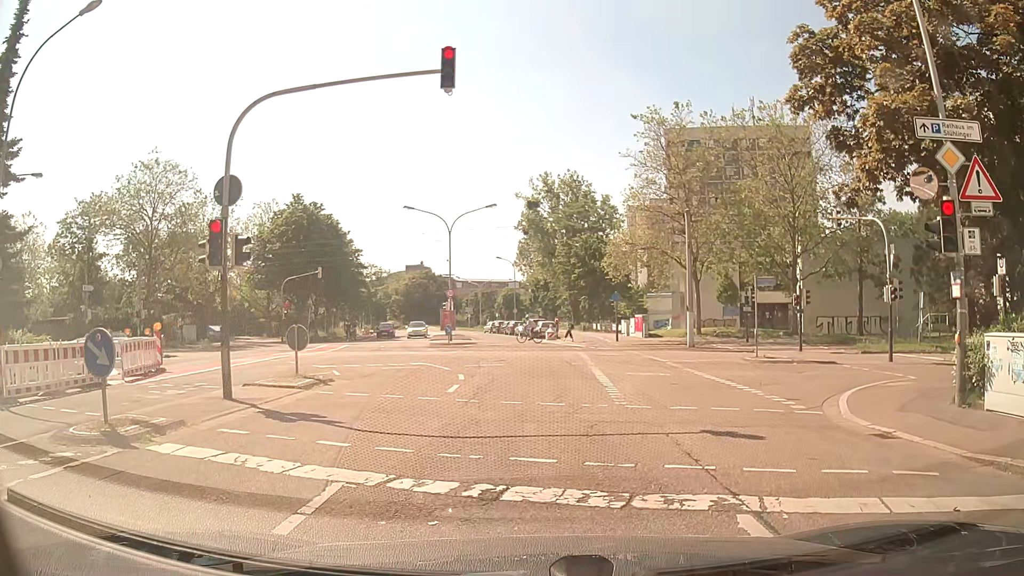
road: residential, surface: asphalt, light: Day
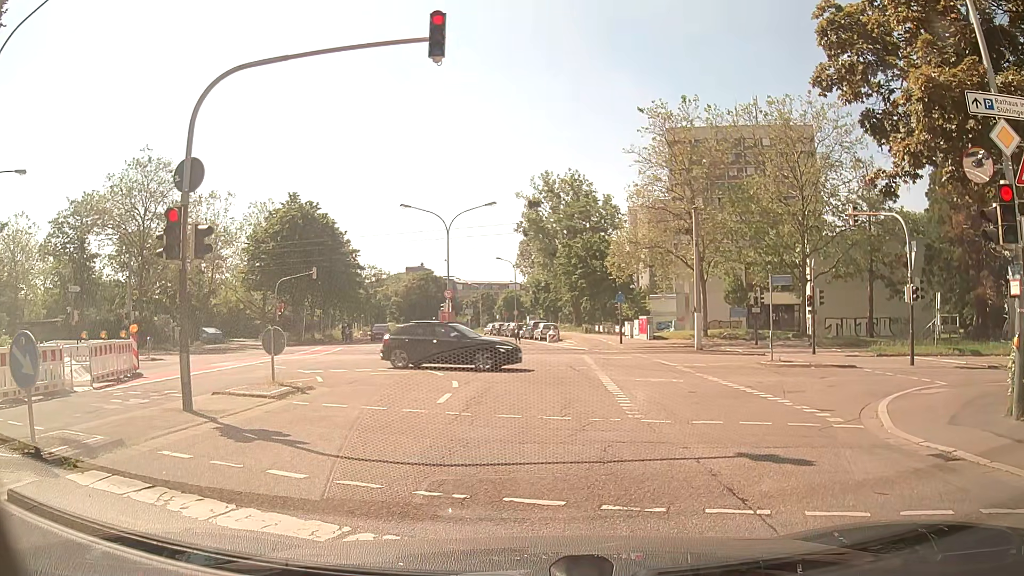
(0.0, +1.5) m; 0°
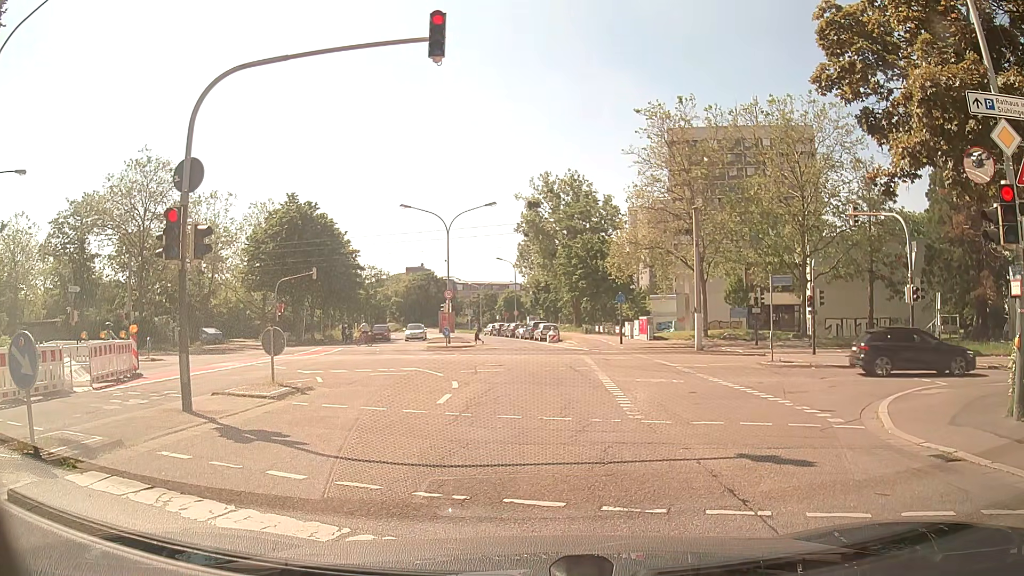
(0.0, +0.1) m; 0°
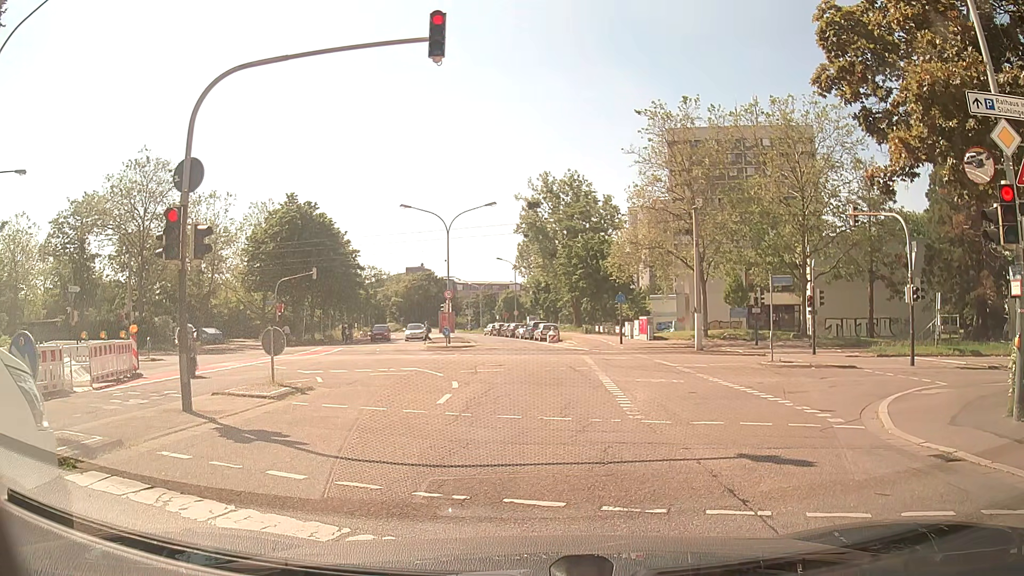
(0.0, 0.0) m; 0°
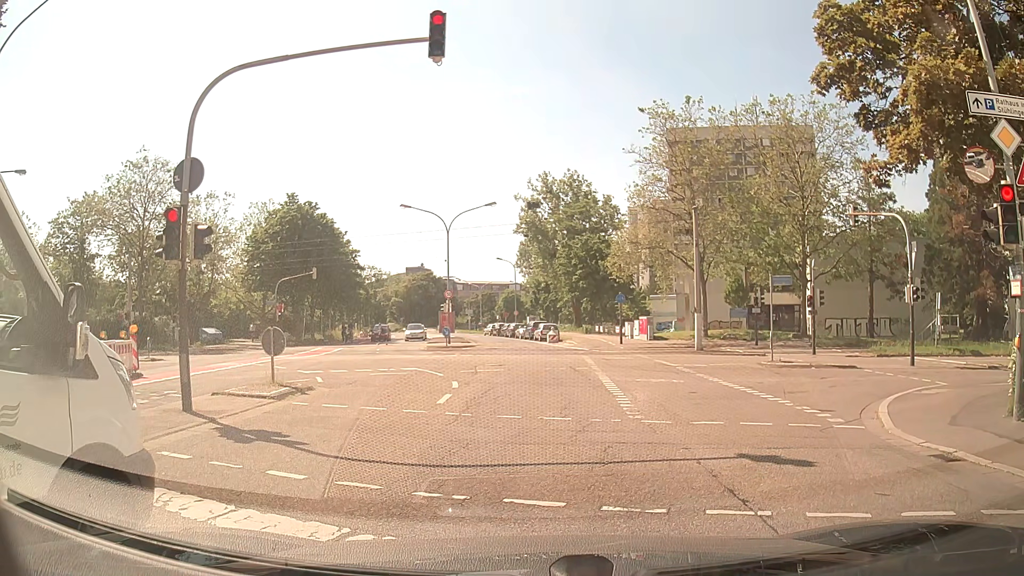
(0.0, 0.0) m; 0°
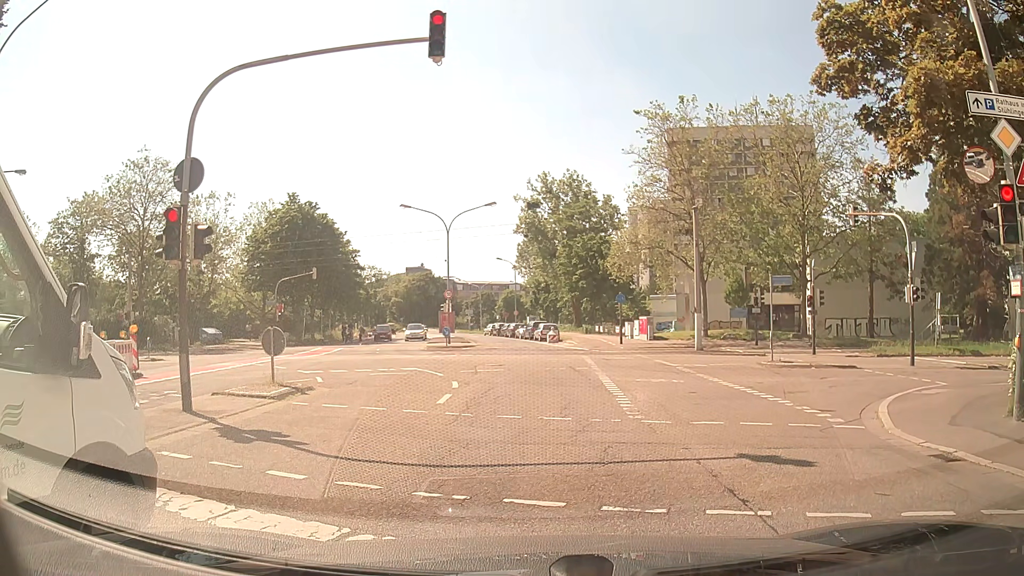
(0.0, 0.0) m; 0°
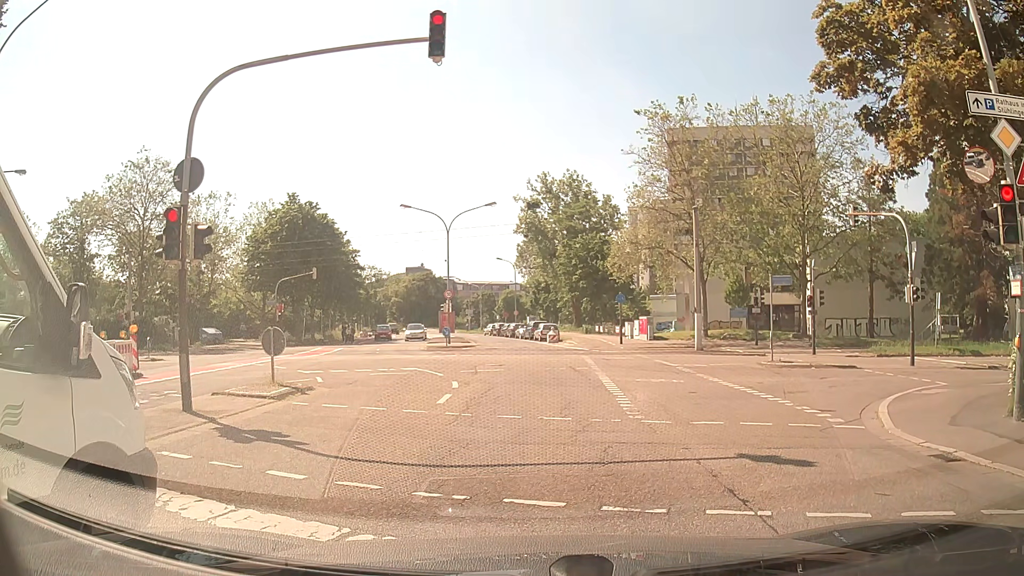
(0.0, 0.0) m; 0°
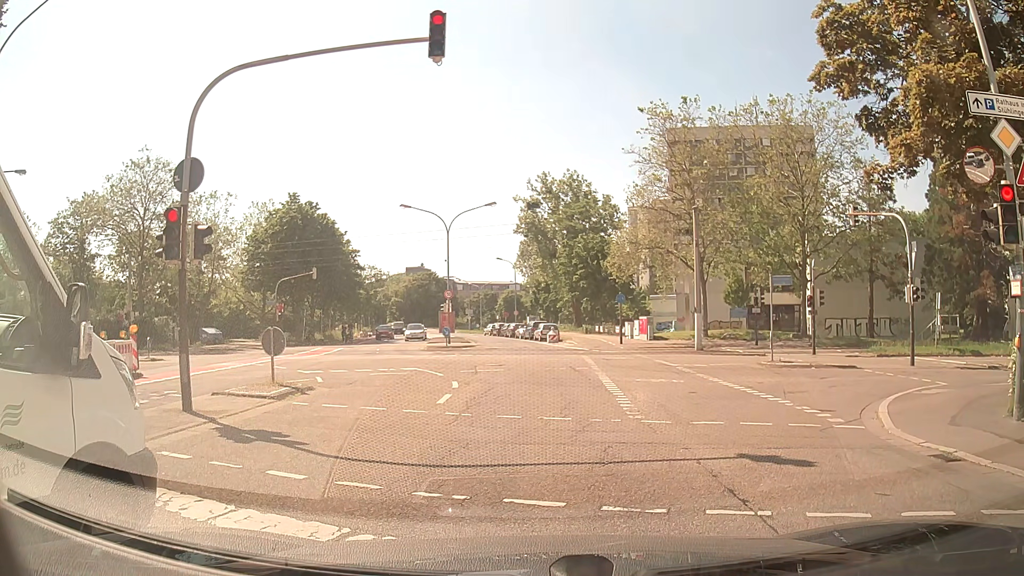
(0.0, 0.0) m; 0°
